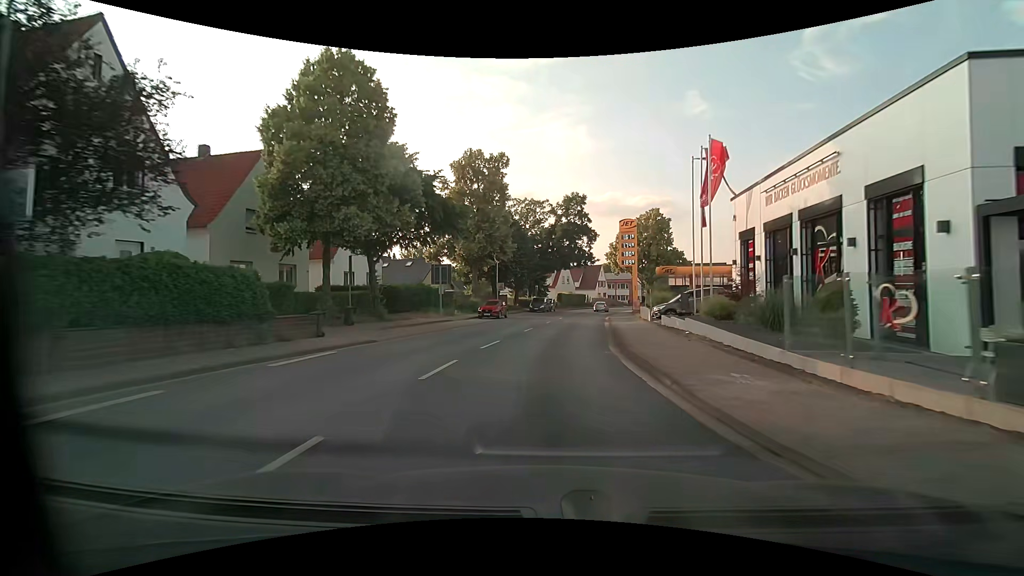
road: primary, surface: asphalt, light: Day
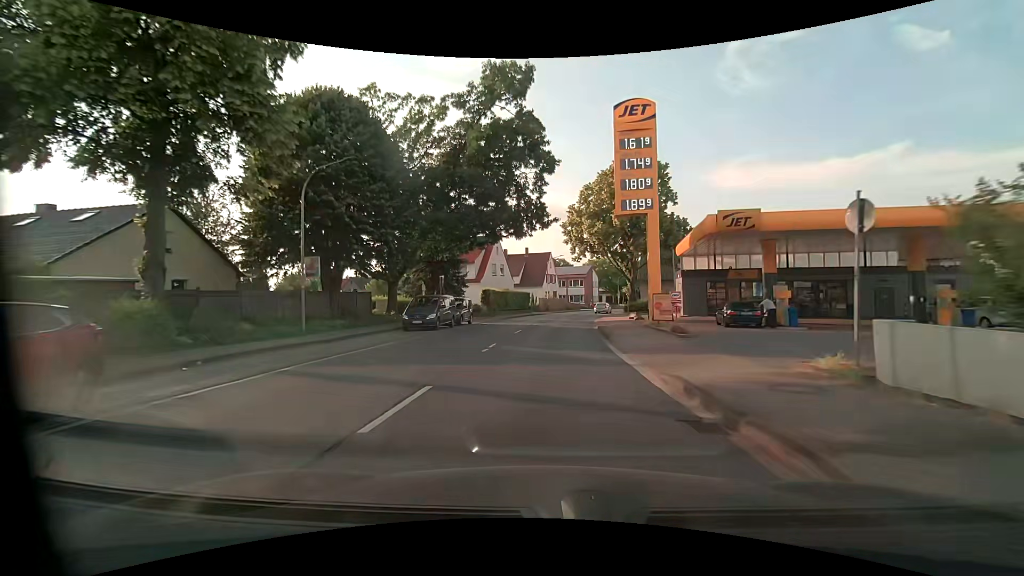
(+2.2, +36.2) m; +7°
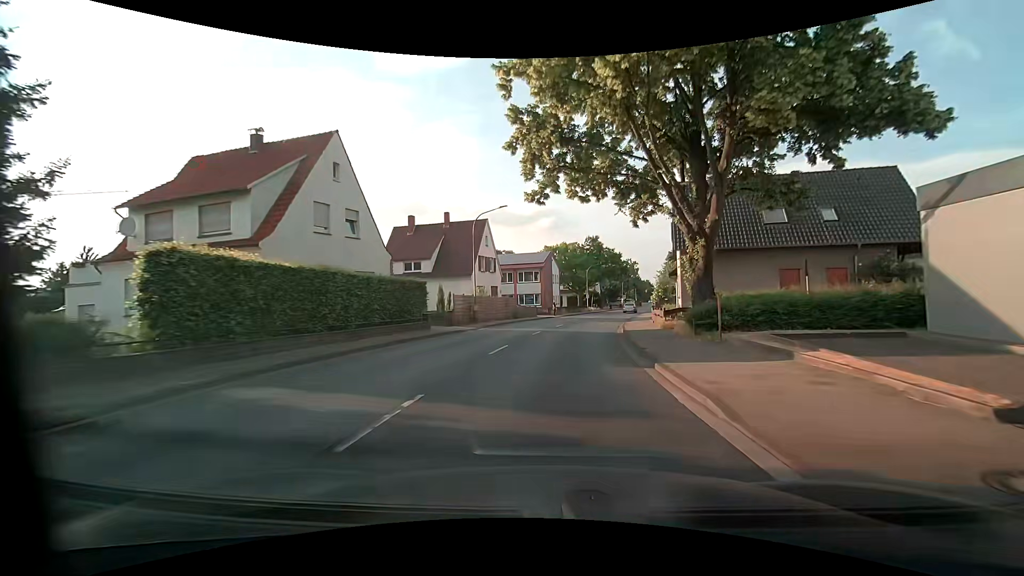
(+1.3, +36.3) m; +5°
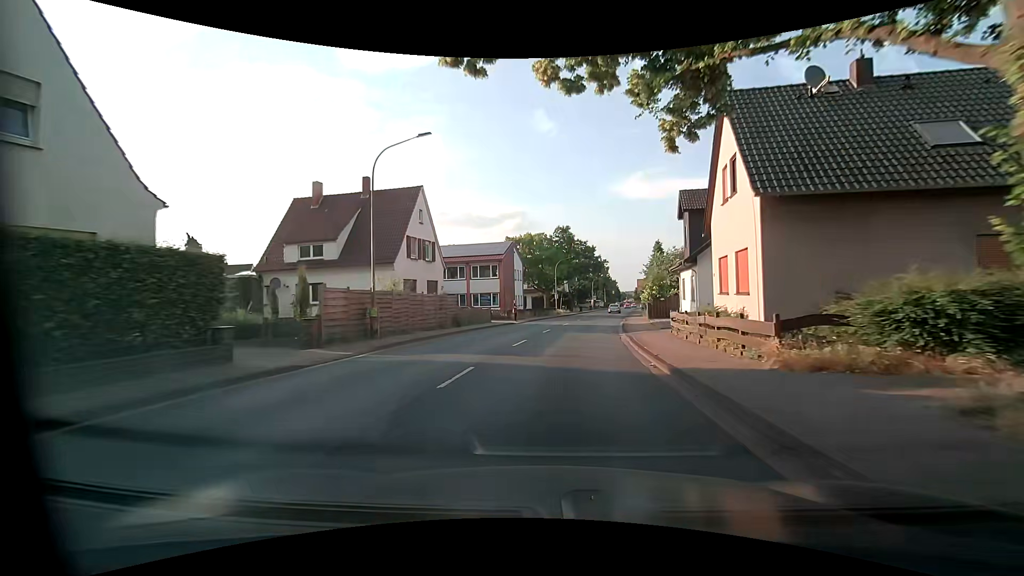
(+0.5, +14.3) m; +4°
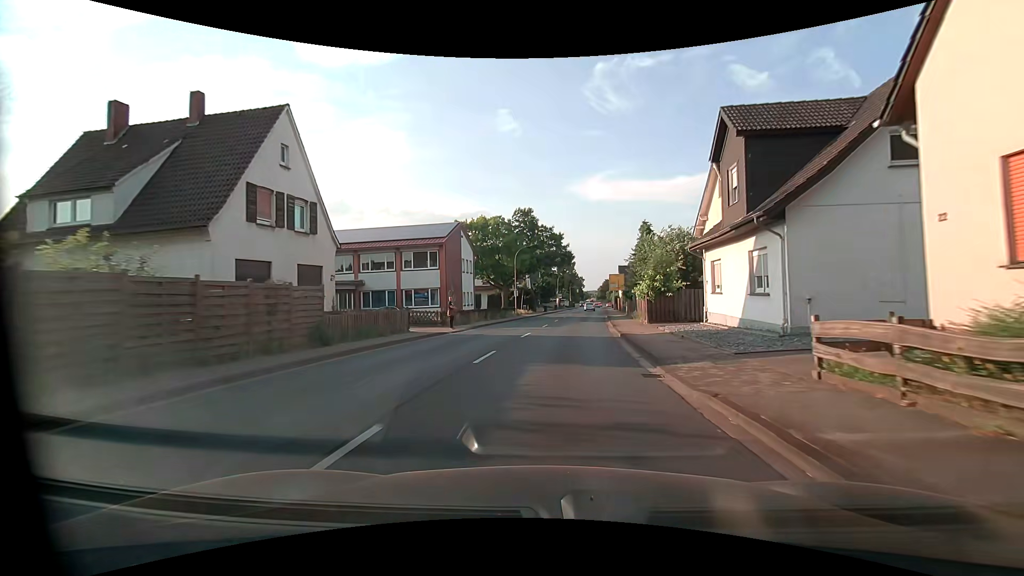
(+0.5, +14.2) m; +4°
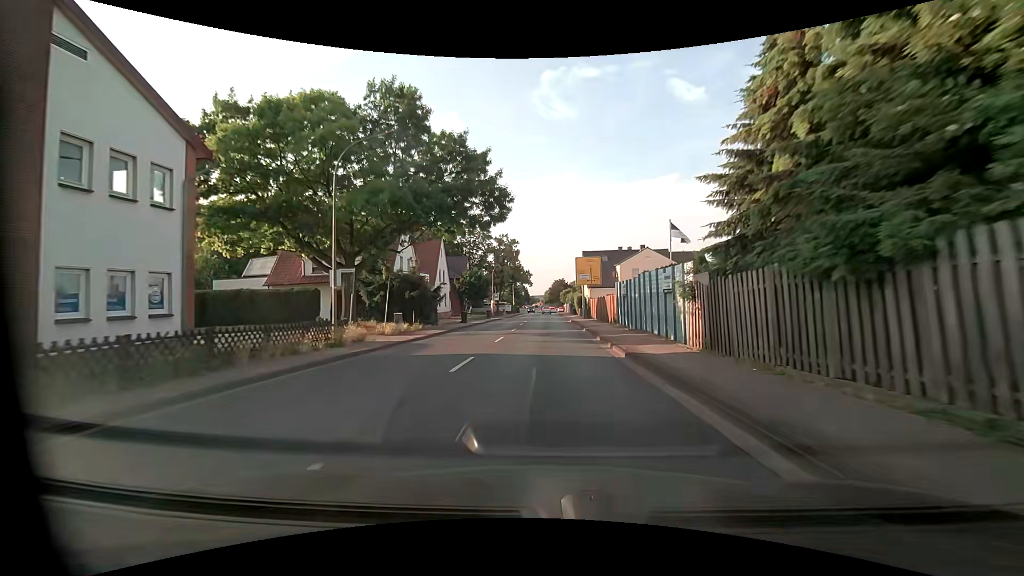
(+2.9, +37.1) m; +6°
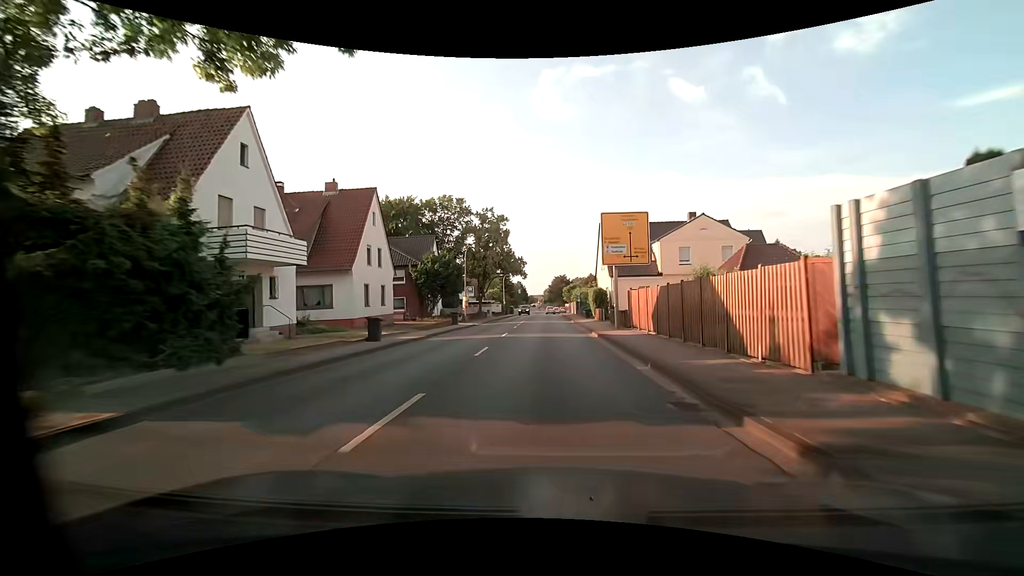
(+0.4, +23.7) m; +1°
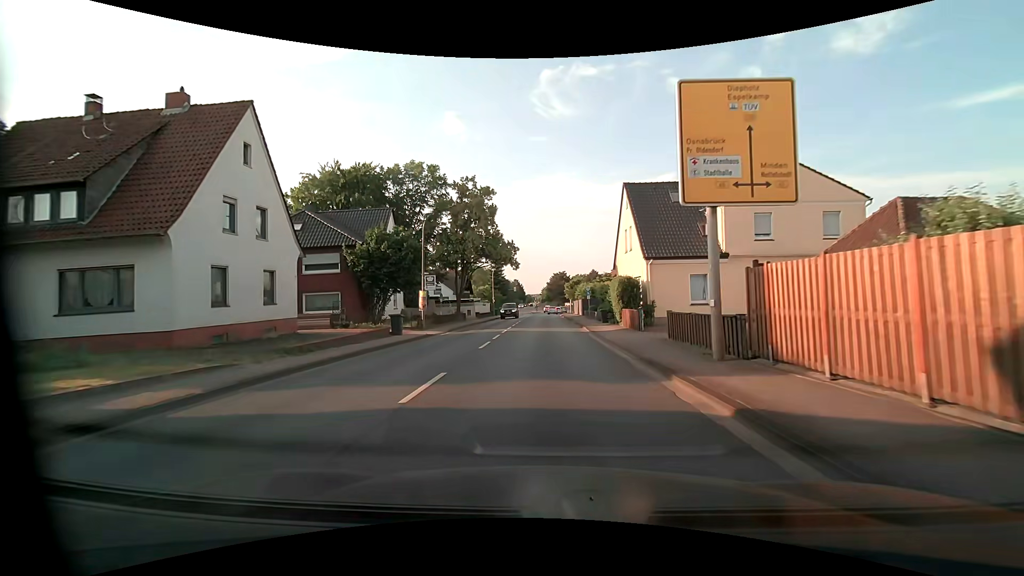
(0.0, +15.7) m; 0°
(0, +10) (0, +20) (0, +30) (0, +40) (0, +50) (0, +60) (0, +70) (0, +80) (+1, +90) (+2, +100) m
